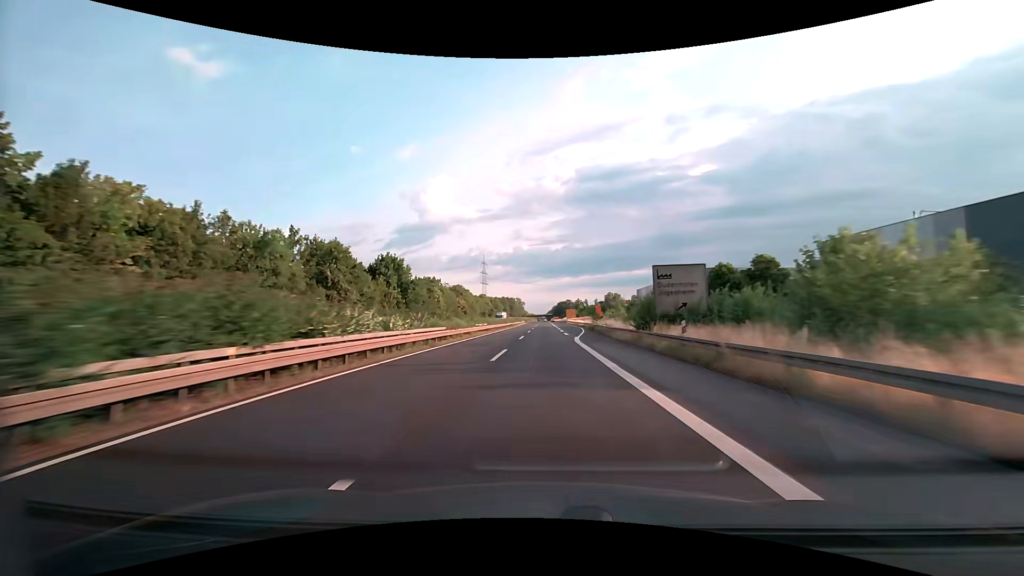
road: trunk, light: Day
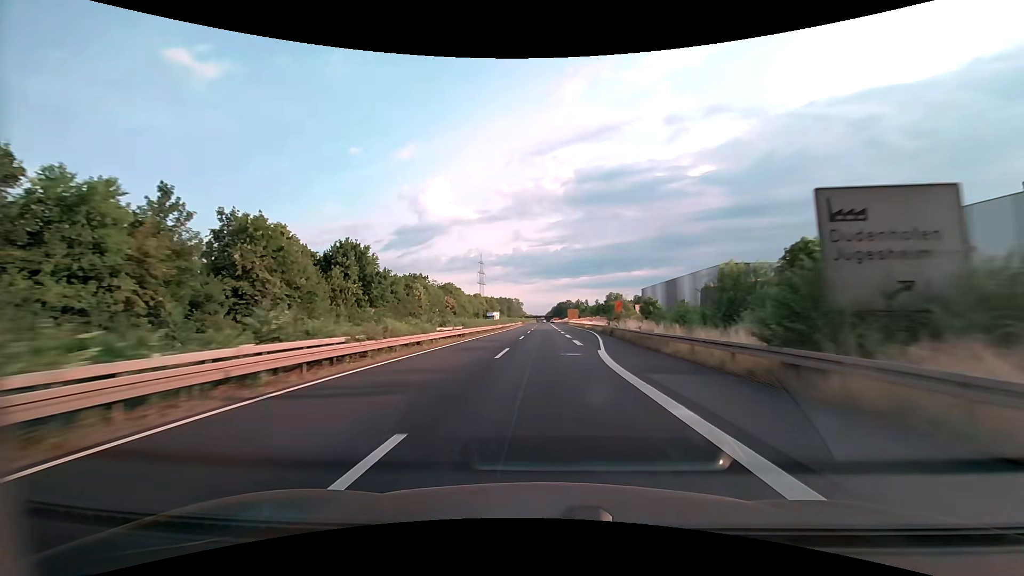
(0.0, +16.5) m; 0°
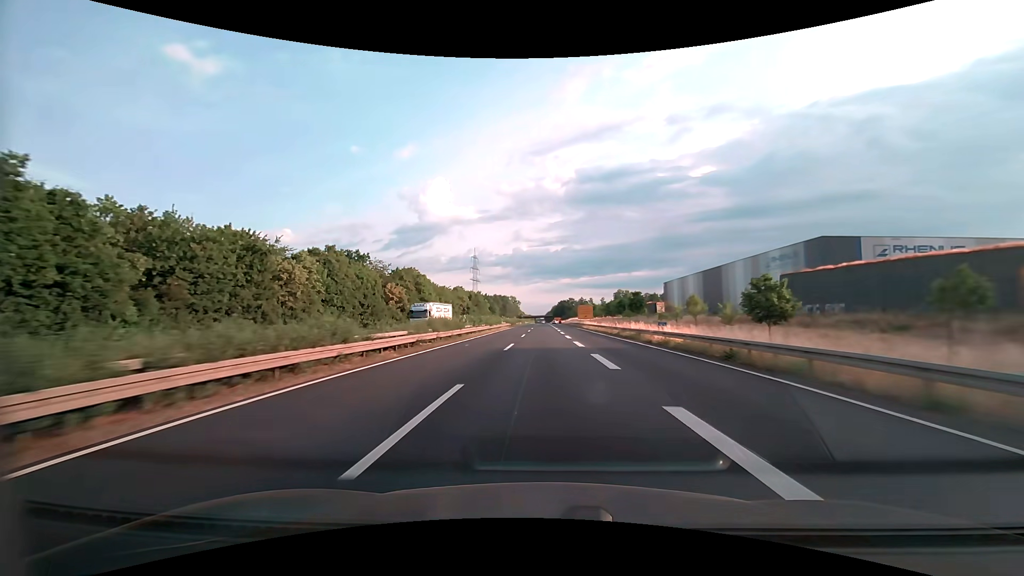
(+0.1, +49.3) m; 0°
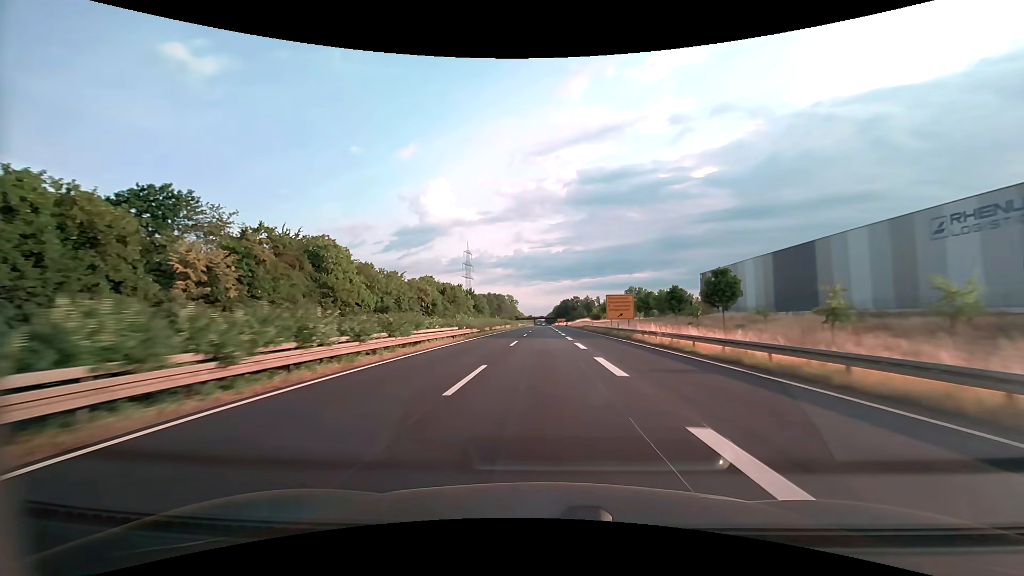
(+0.1, +49.3) m; 0°
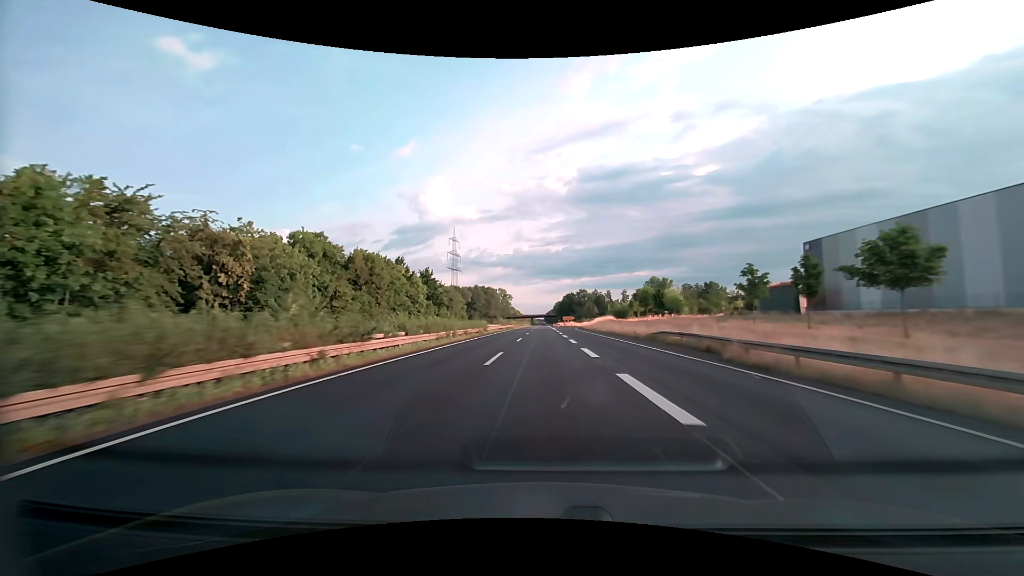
(0.0, +65.7) m; 0°
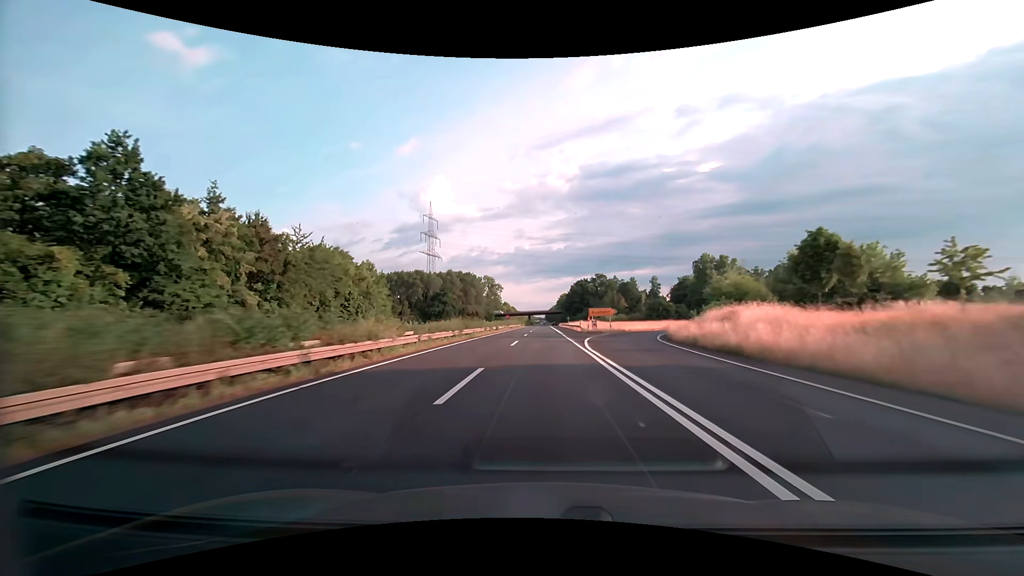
(-0.1, +82.2) m; 0°
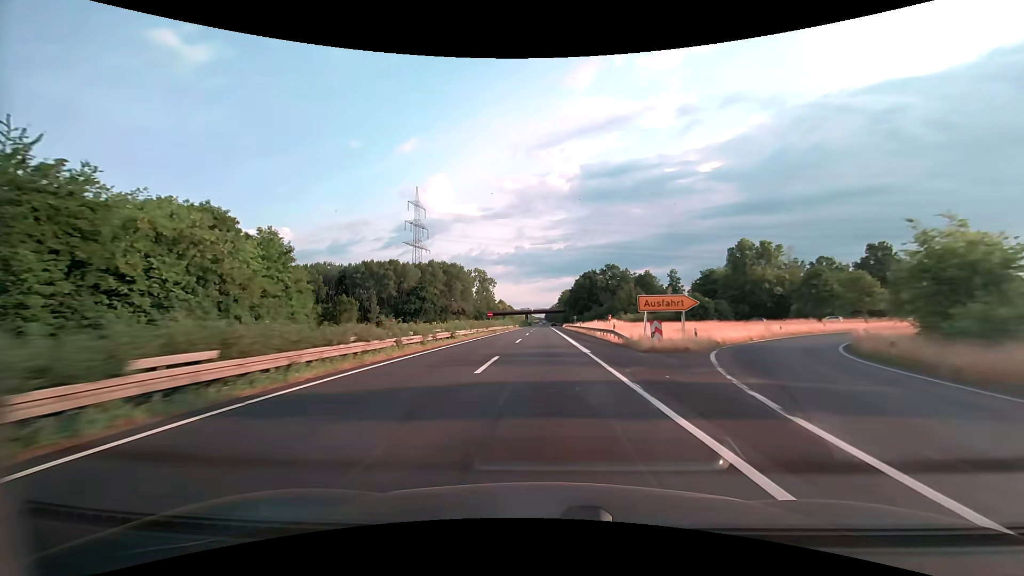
(-0.1, +33.0) m; 0°
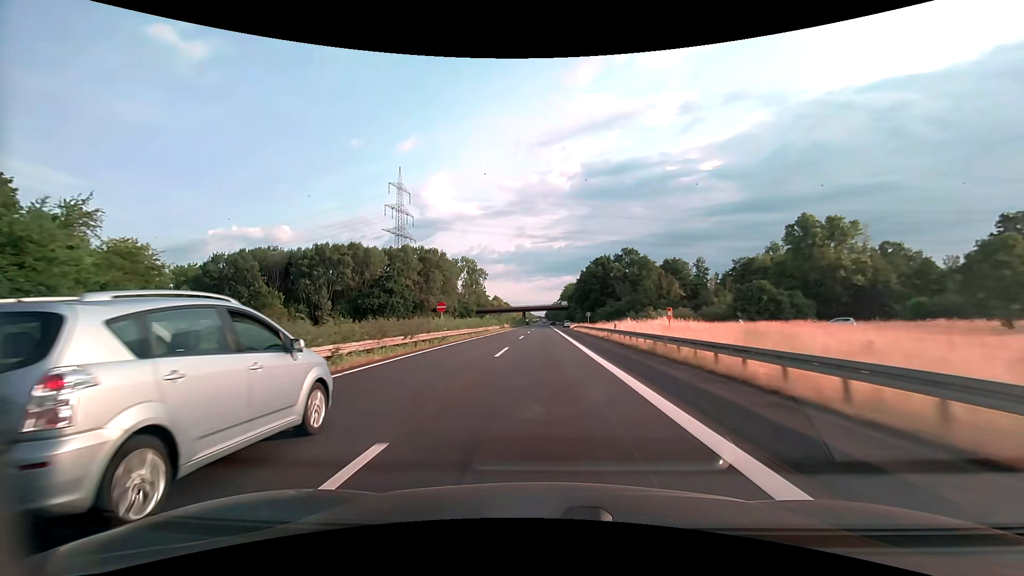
(0.0, +33.0) m; 0°
(0, +10) (0, +20) (0, +30) (0, +40) (0, +50) (0, +60) (0, +70) (0, +80) (0, +90) (0, +100) m
